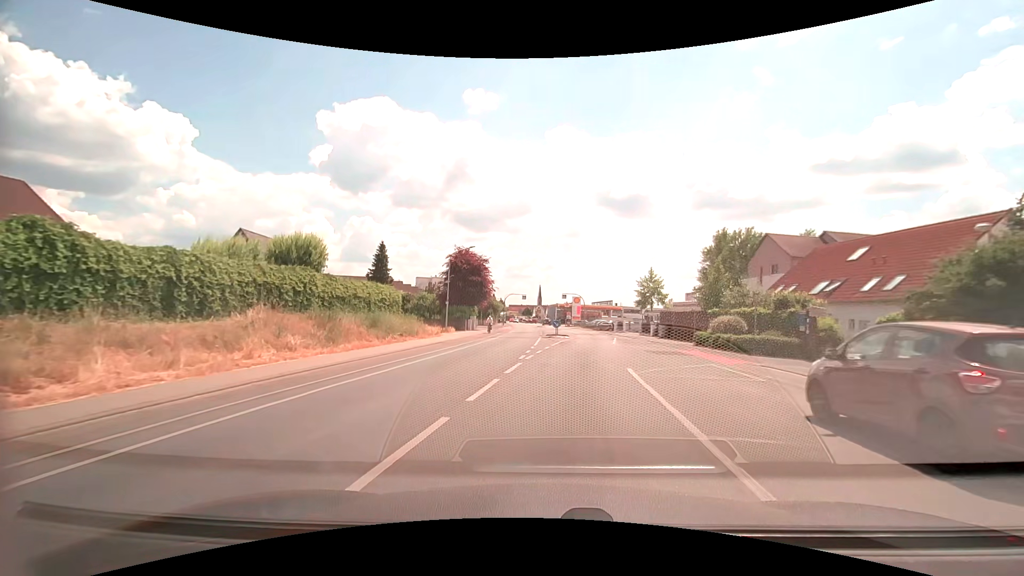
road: tertiary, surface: asphalt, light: Day
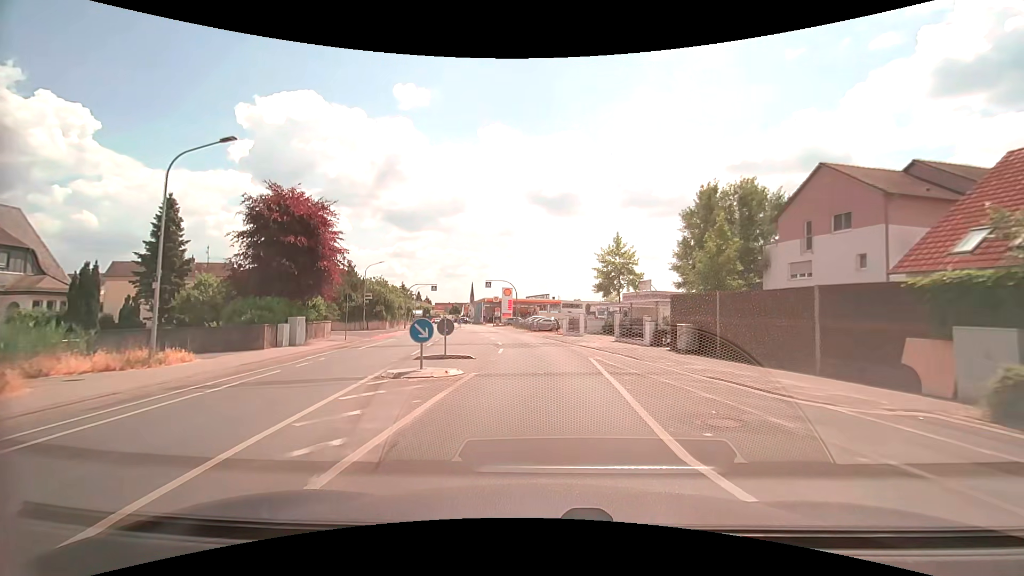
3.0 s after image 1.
(+2.2, +26.8) m; +8°
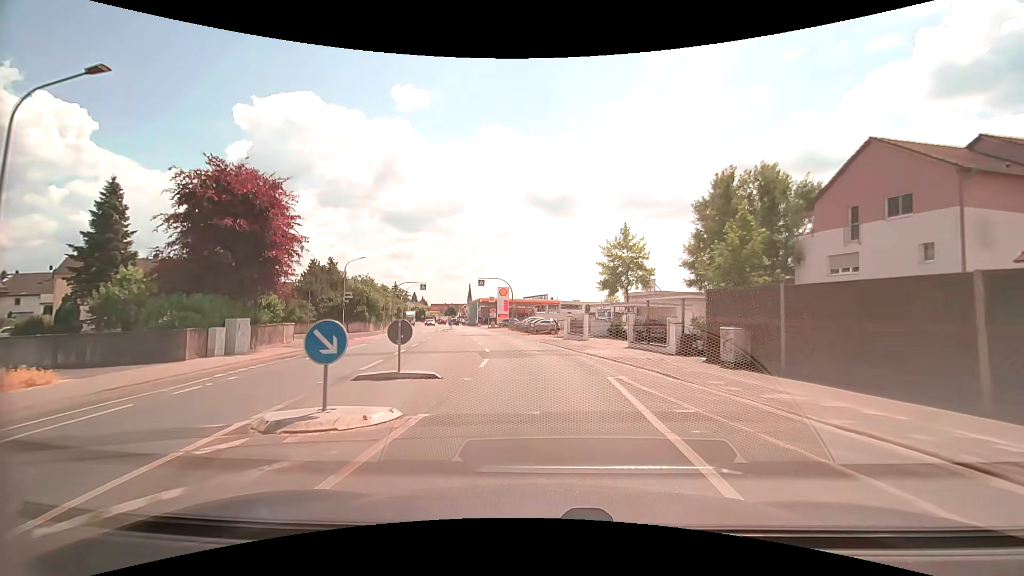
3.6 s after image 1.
(0.0, +5.3) m; 0°
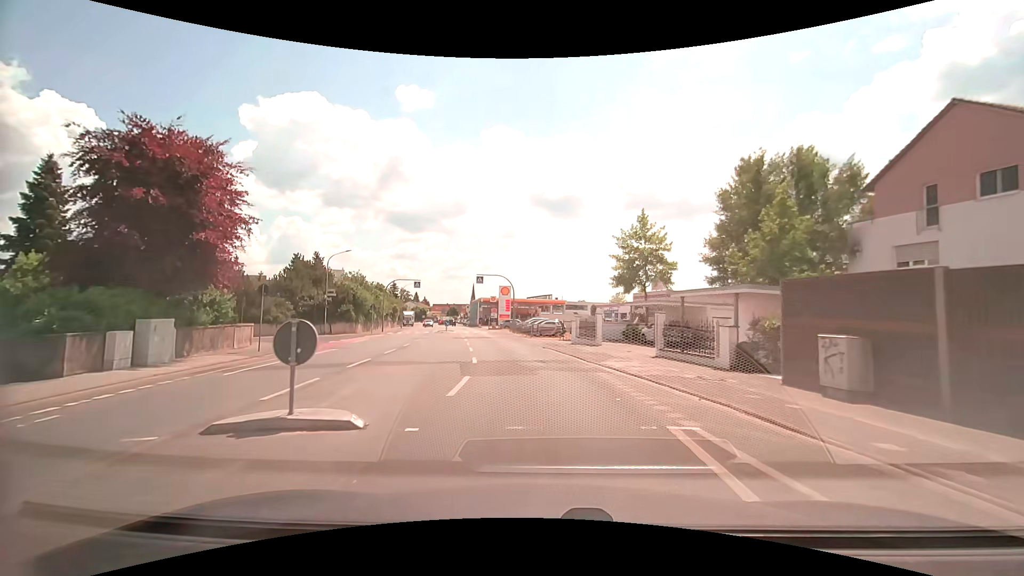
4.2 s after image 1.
(0.0, +5.3) m; 0°
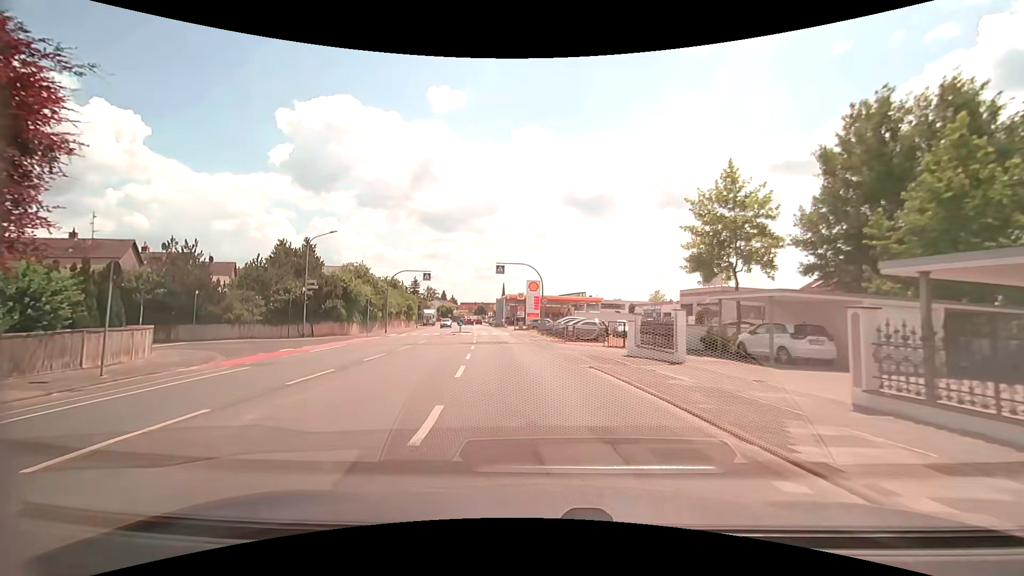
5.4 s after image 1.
(-0.2, +10.4) m; -3°
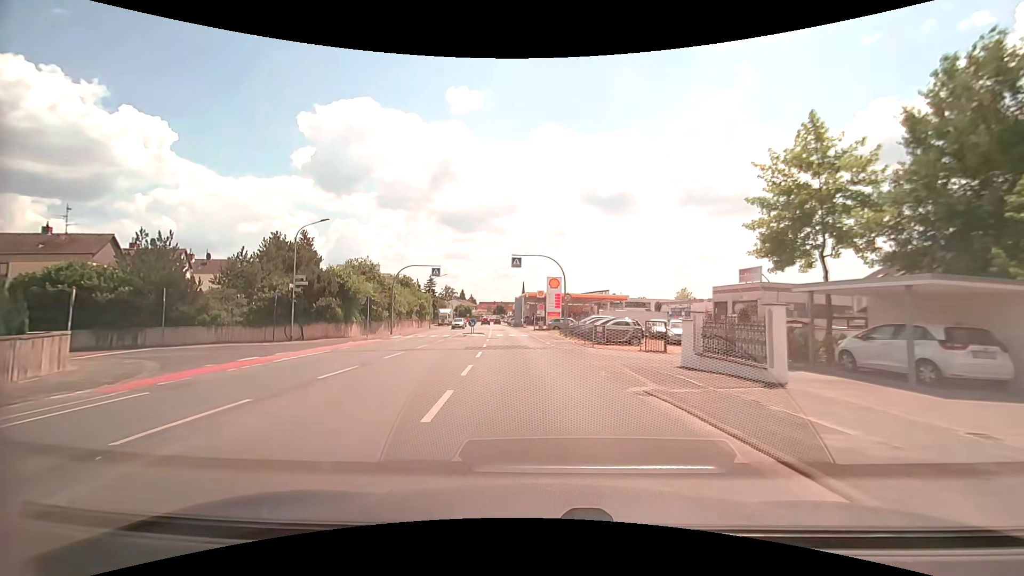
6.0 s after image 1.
(-0.1, +5.1) m; -2°
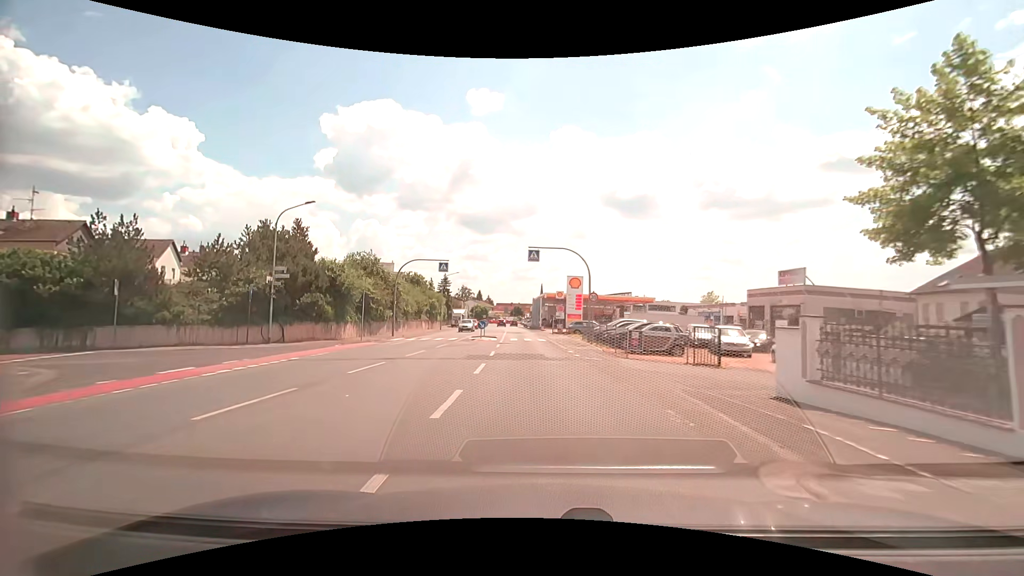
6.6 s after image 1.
(-0.1, +5.1) m; -3°
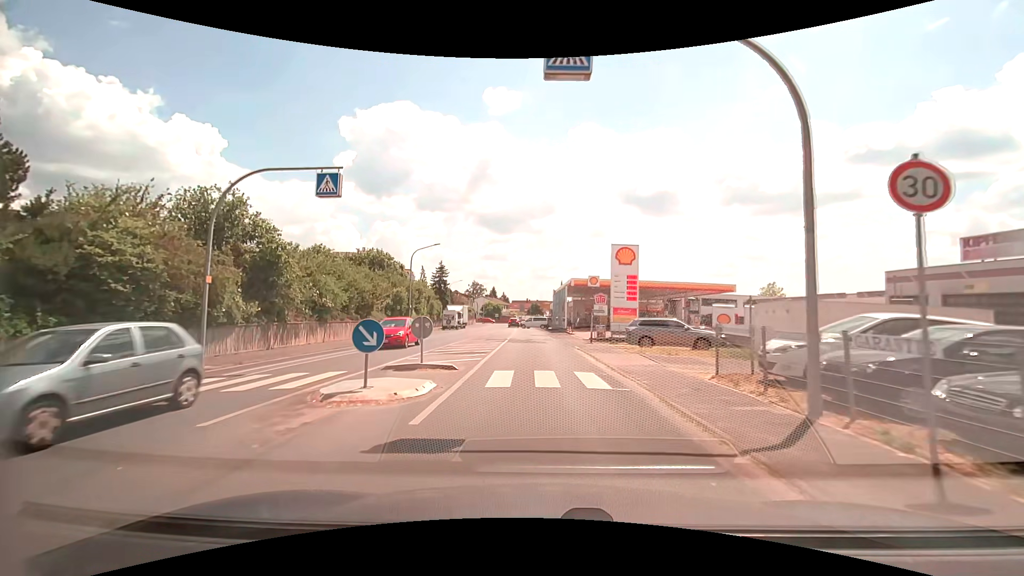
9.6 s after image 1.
(-0.6, +24.9) m; -2°
(0, +10) (0, +20) (-1, +30) (-1, +40) (-2, +50) (-2, +60) (-2, +70) (-3, +80) (-3, +90) (-3, +100) m
